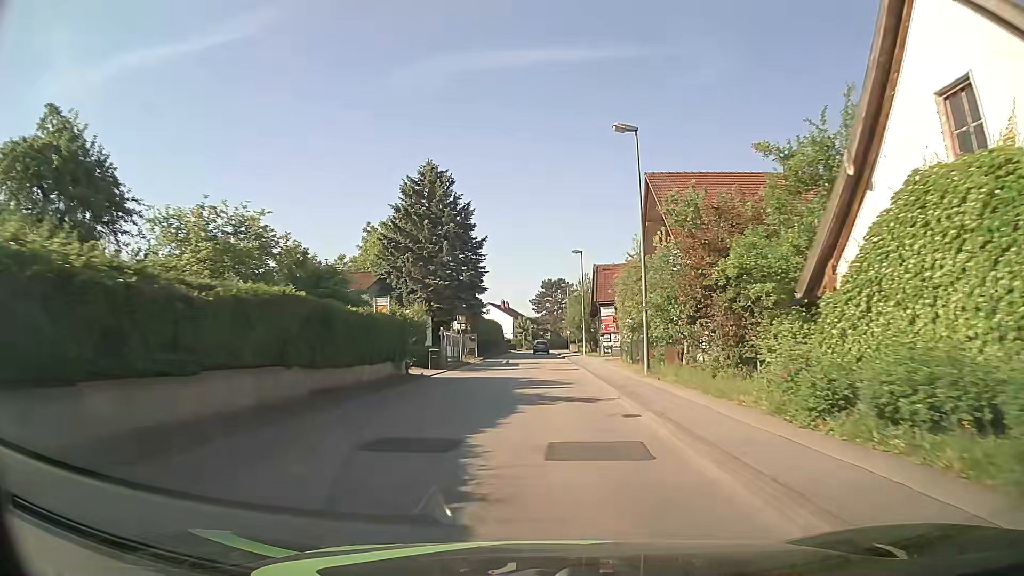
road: unclassified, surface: asphalt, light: Day
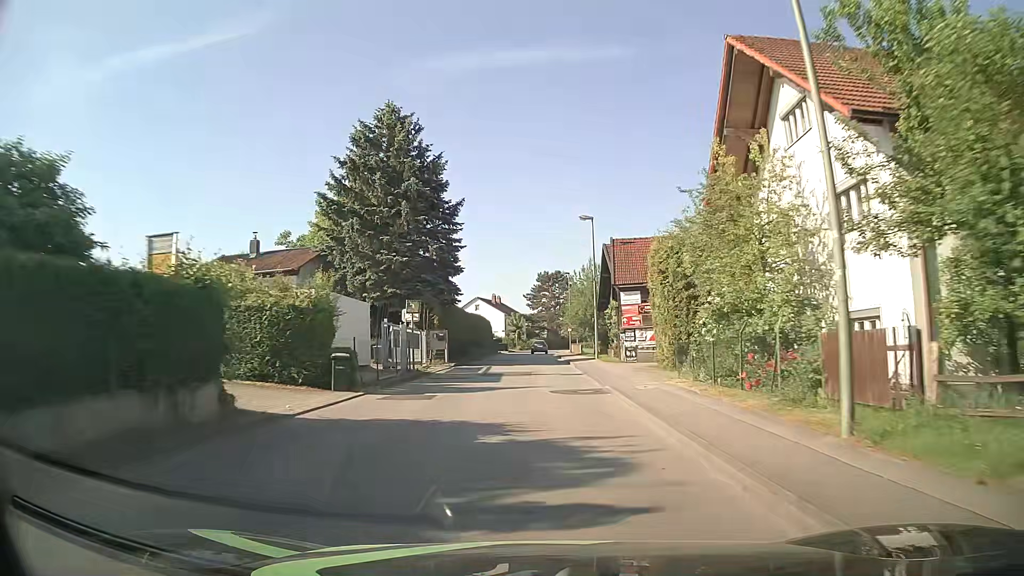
(+0.1, +14.3) m; +1°
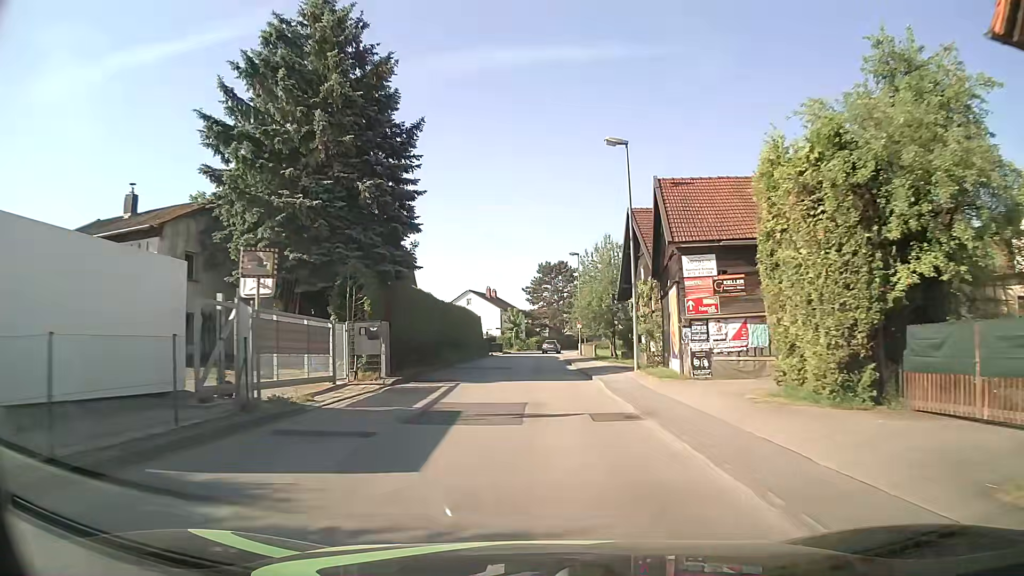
(0.0, +15.0) m; 0°
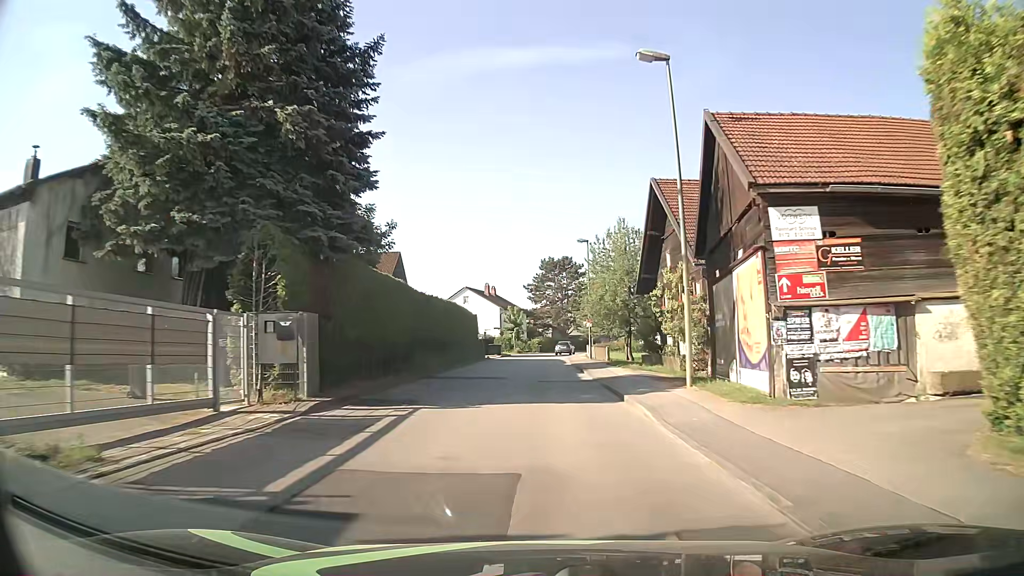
(0.0, +7.7) m; 0°
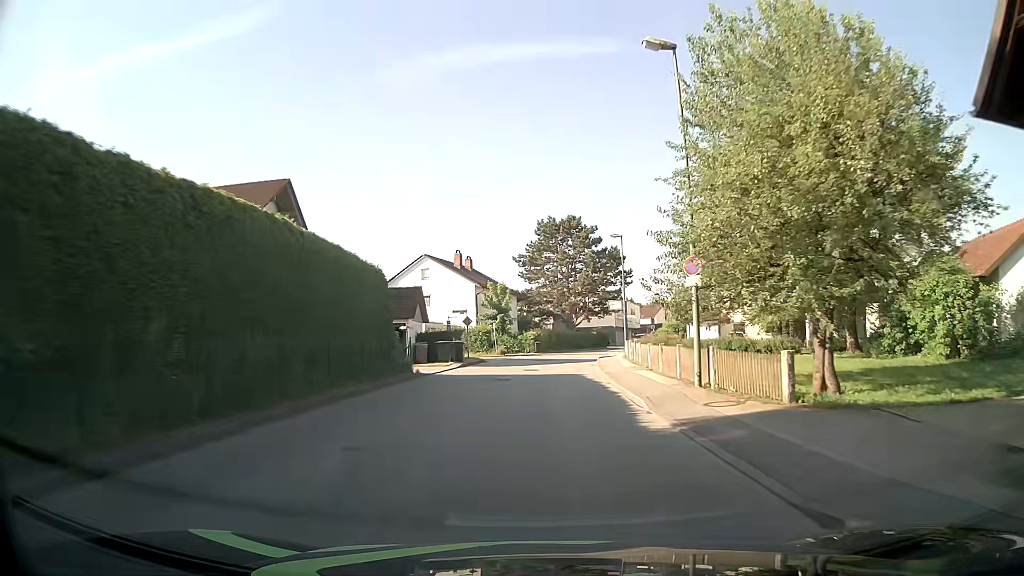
(+0.2, +31.2) m; 0°
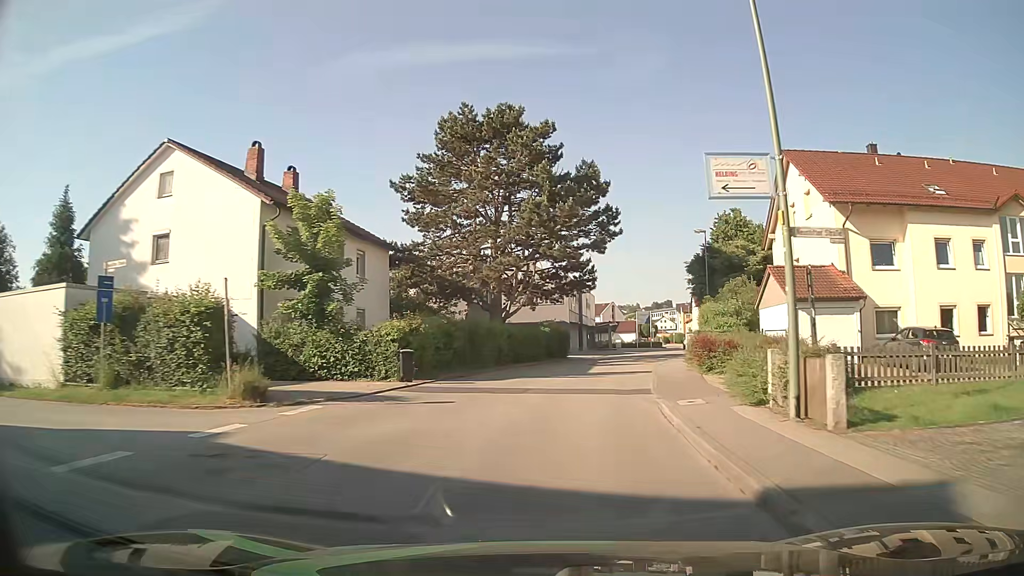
(+1.6, +37.2) m; +7°
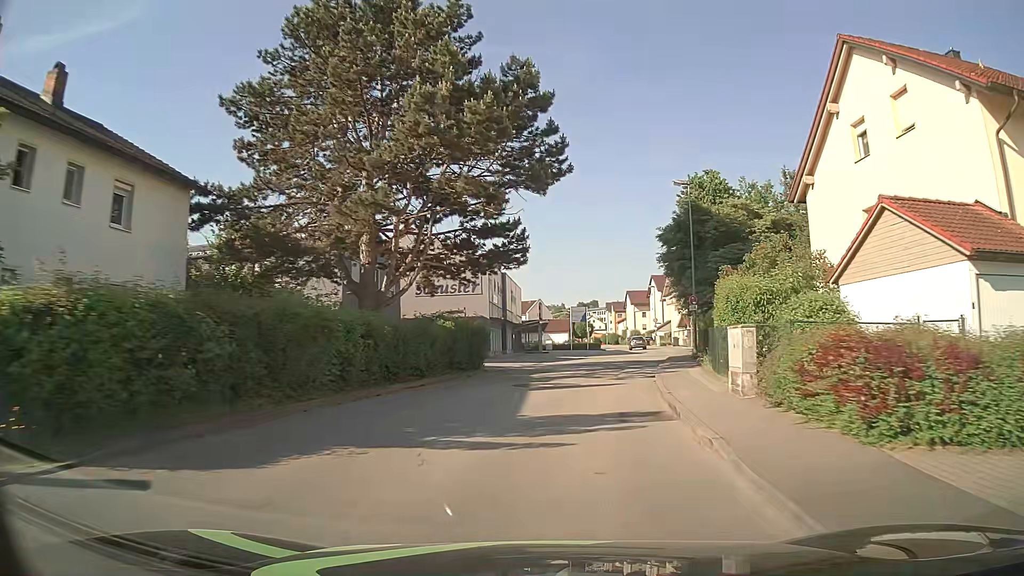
(+0.8, +14.7) m; +6°
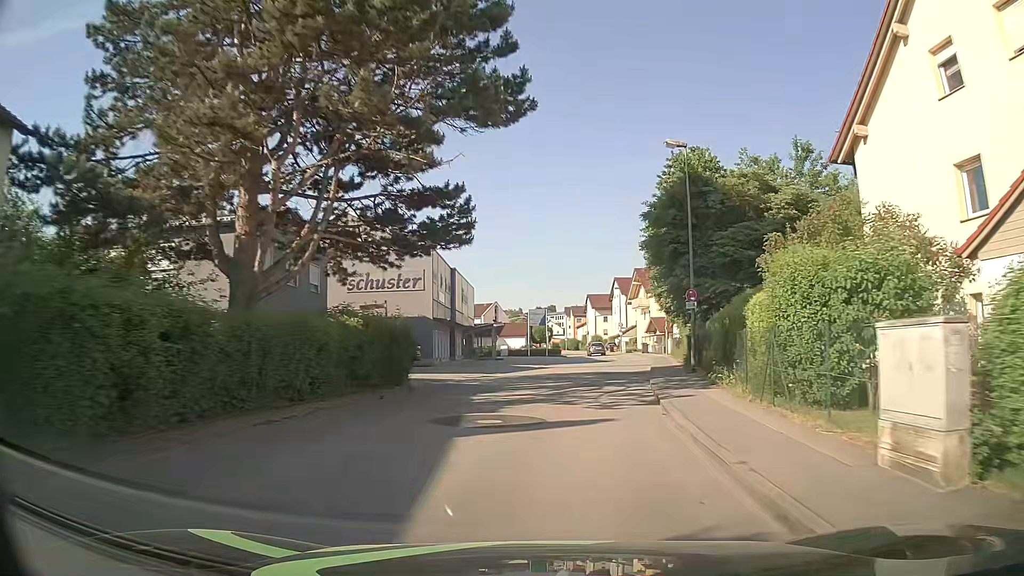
(+0.2, +7.4) m; +4°
(0, +10) (+1, +20) (+3, +30) (+4, +40) (+6, +50) (+7, +60) (+7, +70) (+7, +80) (+7, +90) (+6, +100) m
